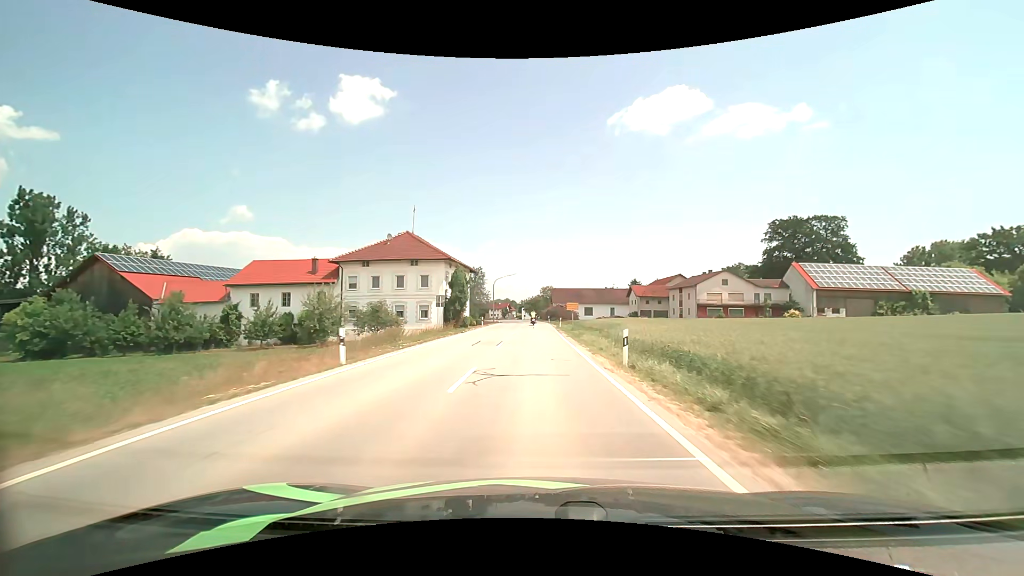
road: secondary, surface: asphalt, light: Day
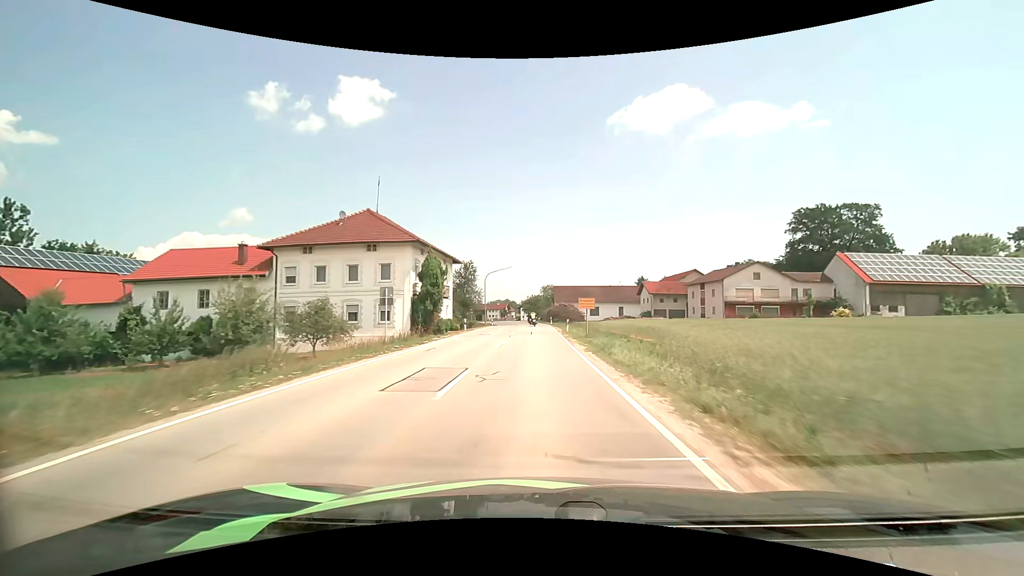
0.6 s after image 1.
(0.0, +11.9) m; 0°
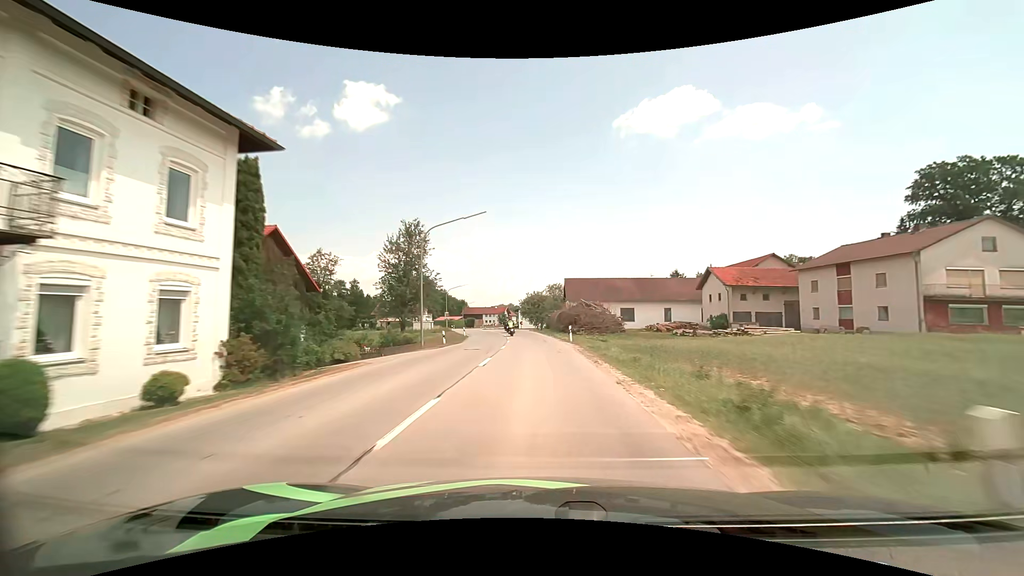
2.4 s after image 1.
(-0.1, +35.4) m; -1°
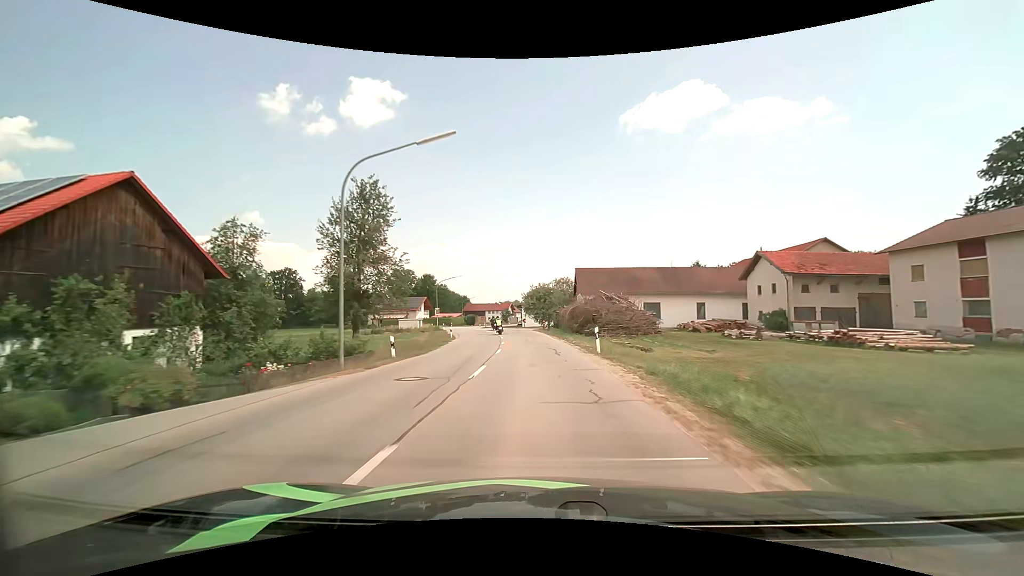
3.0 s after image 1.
(0.0, +11.8) m; -1°
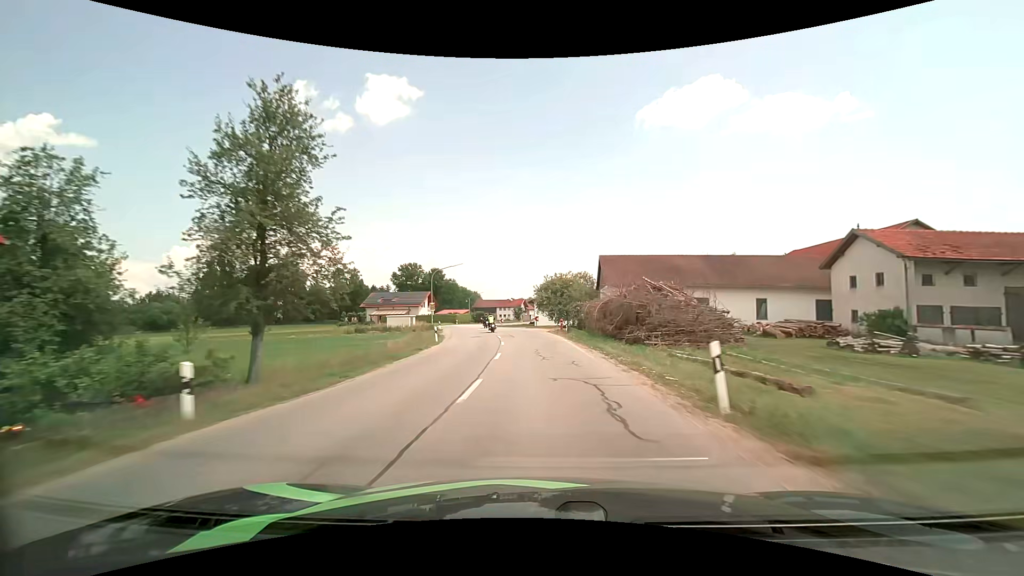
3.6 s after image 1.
(-0.1, +11.8) m; -2°
